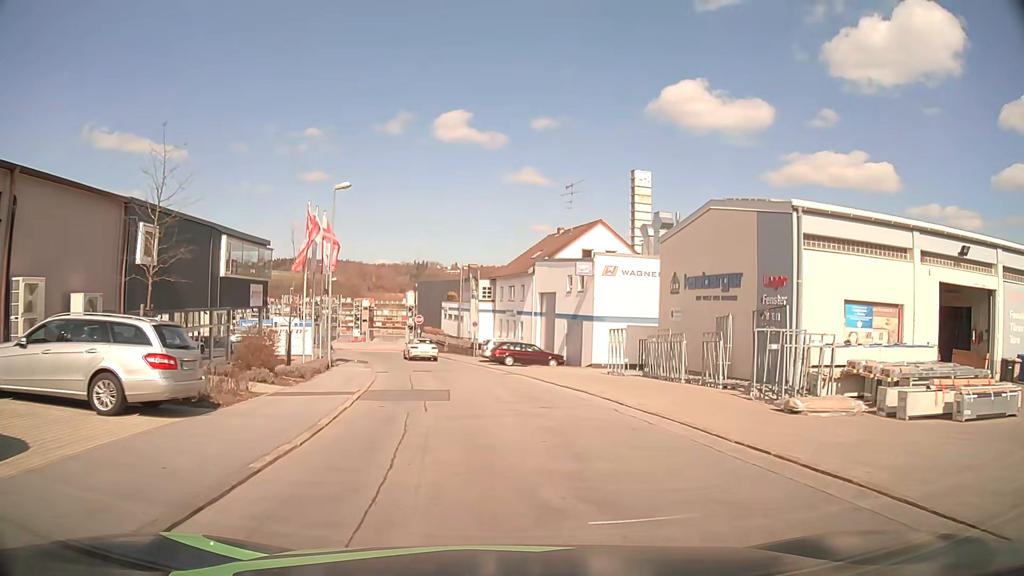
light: Day
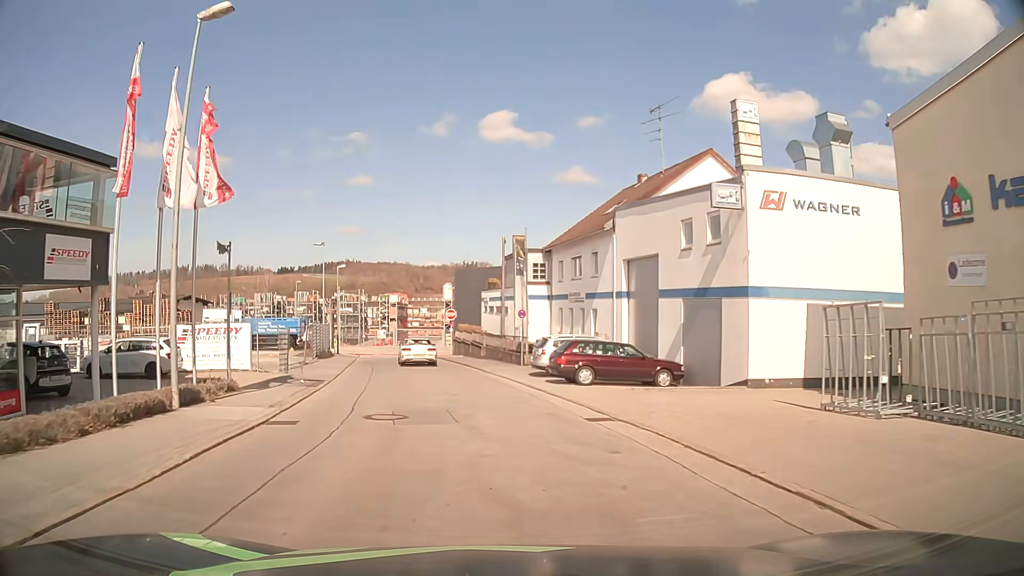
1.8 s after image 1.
(-0.4, +18.0) m; -4°
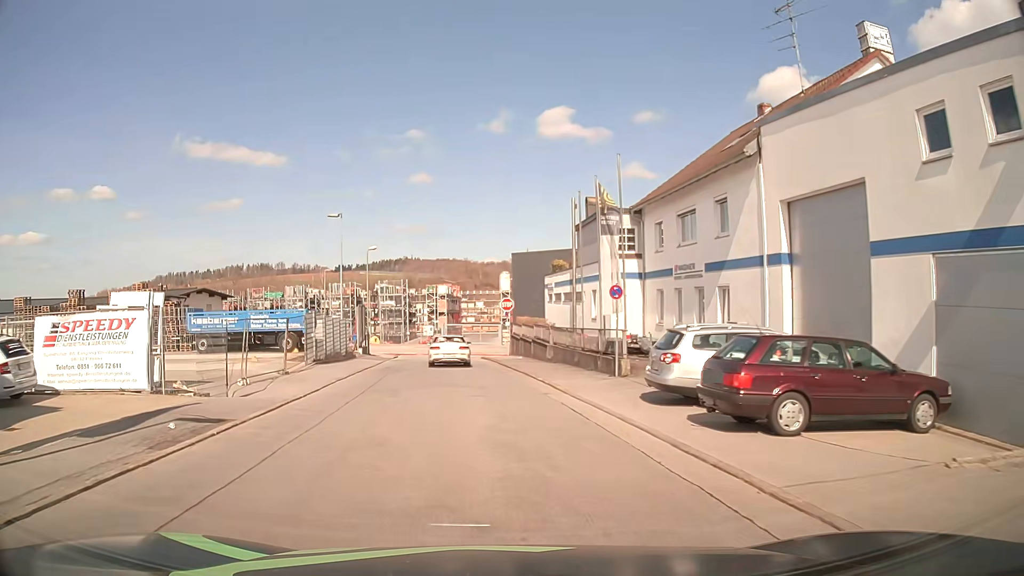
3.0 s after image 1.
(-0.5, +11.8) m; -5°
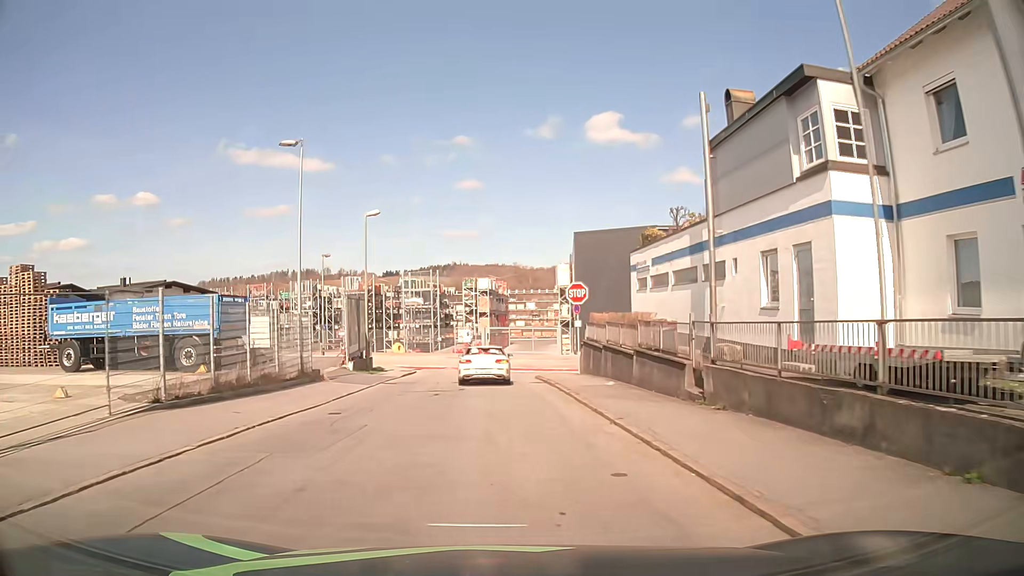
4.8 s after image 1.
(-0.8, +17.1) m; -5°
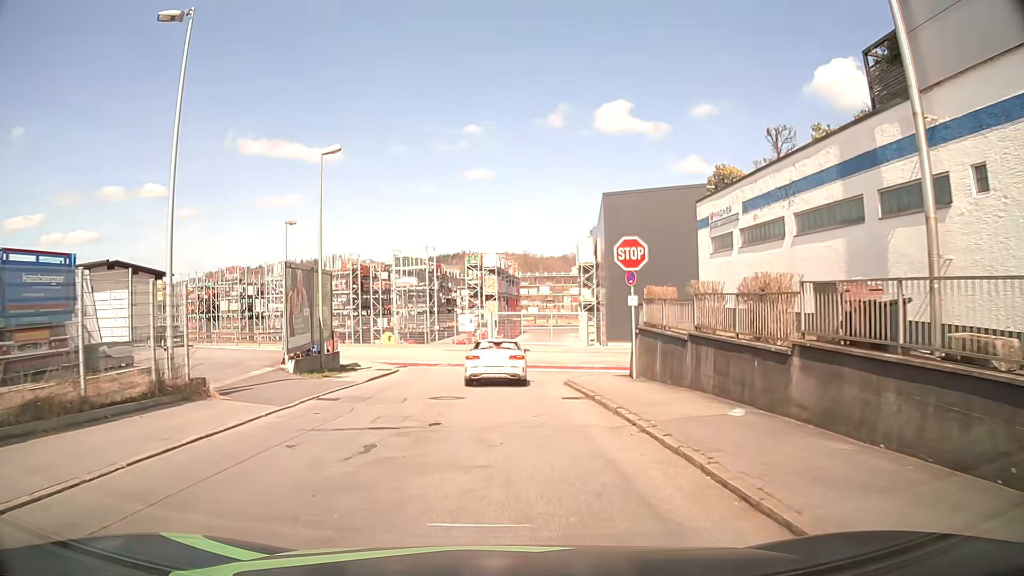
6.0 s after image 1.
(0.0, +10.4) m; -1°
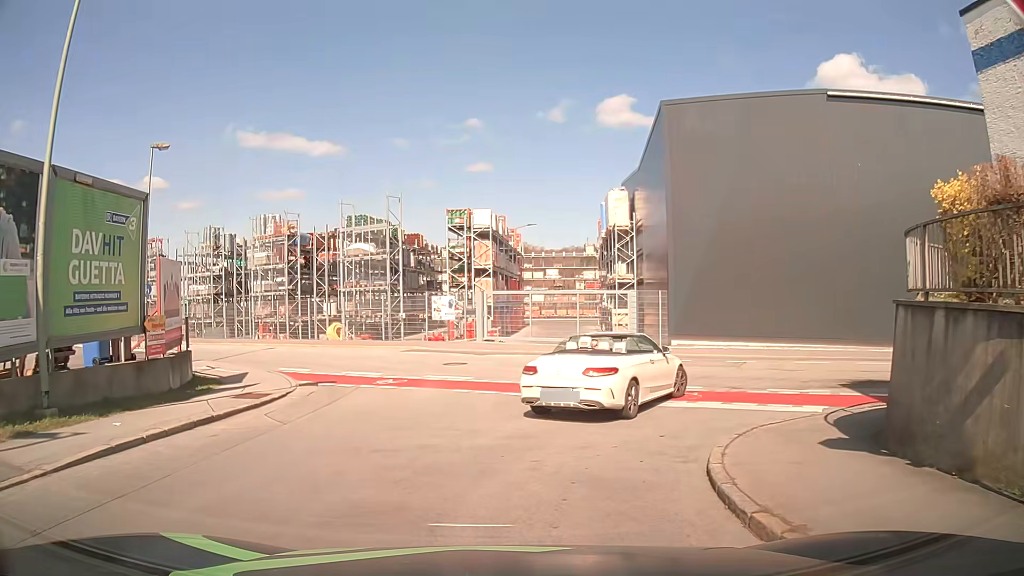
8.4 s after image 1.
(+0.1, +15.5) m; +1°
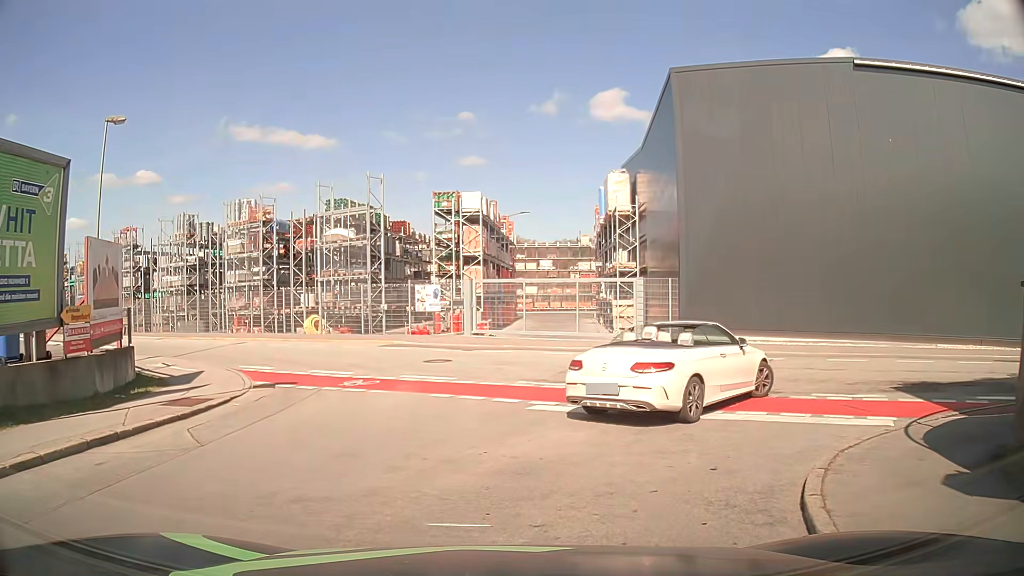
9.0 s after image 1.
(0.0, +2.7) m; +1°
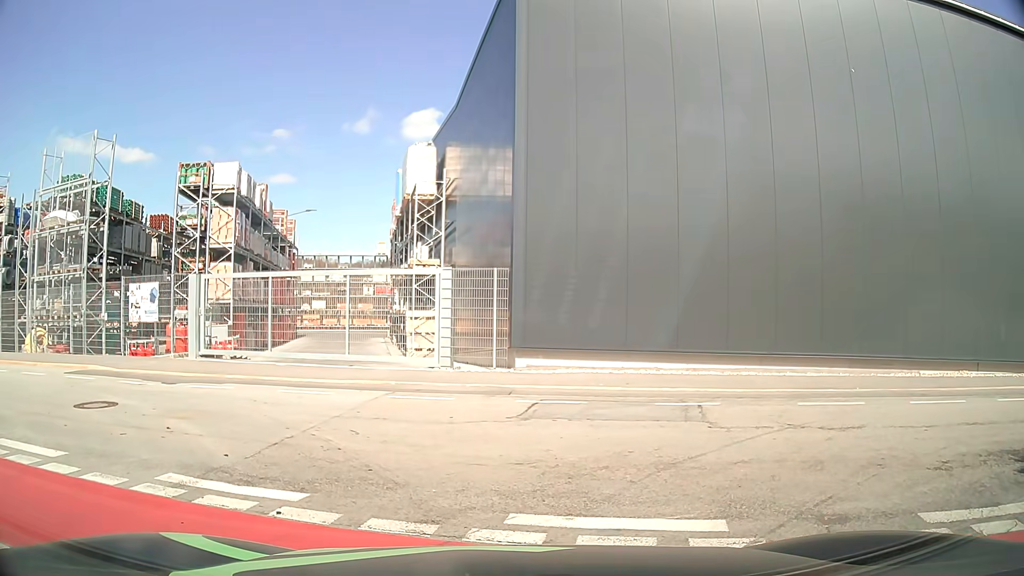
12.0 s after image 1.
(+0.8, +8.1) m; +13°
